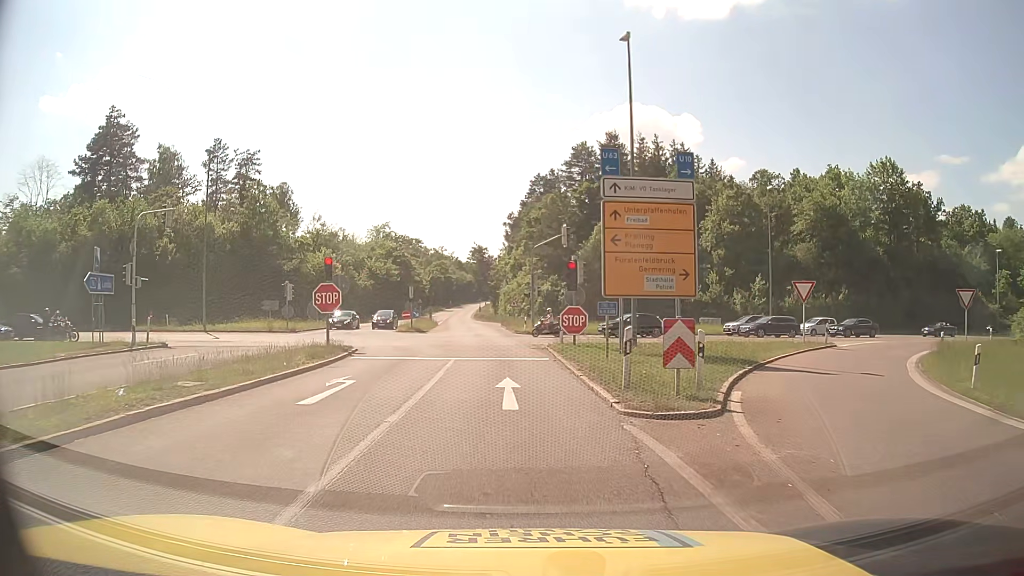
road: motorway_link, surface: asphalt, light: Day
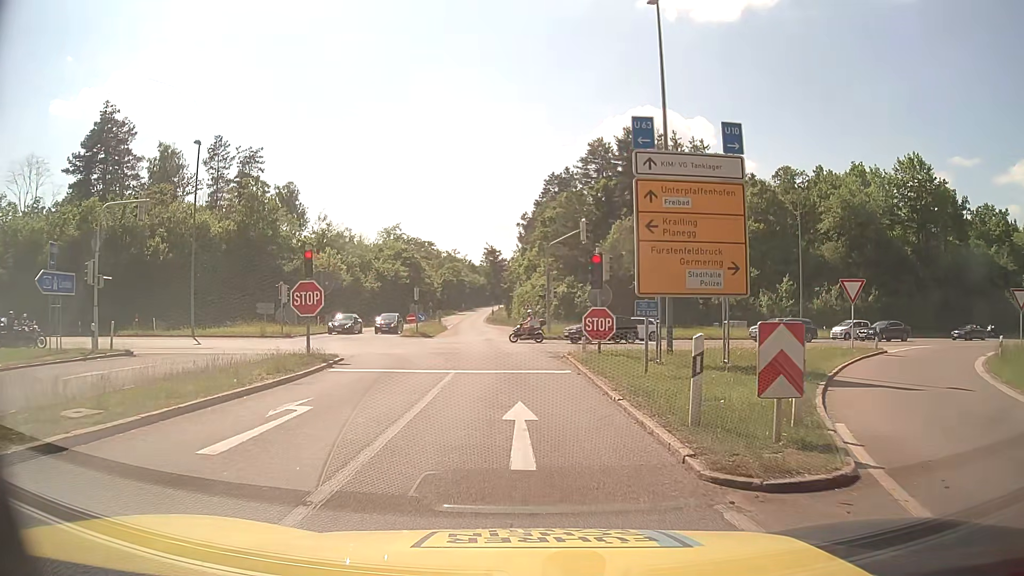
(0.0, +3.7) m; -1°
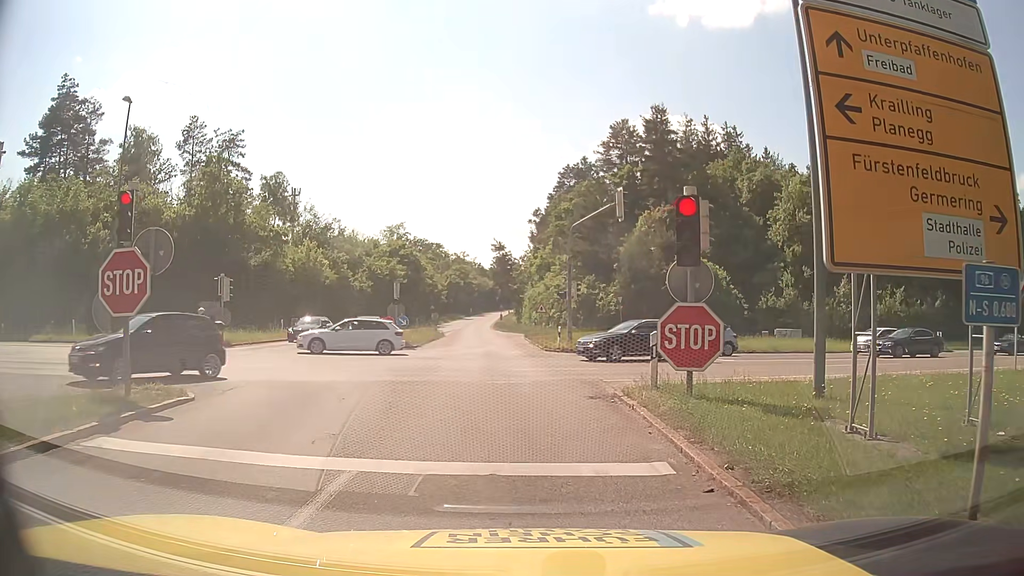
(-0.2, +10.2) m; -1°
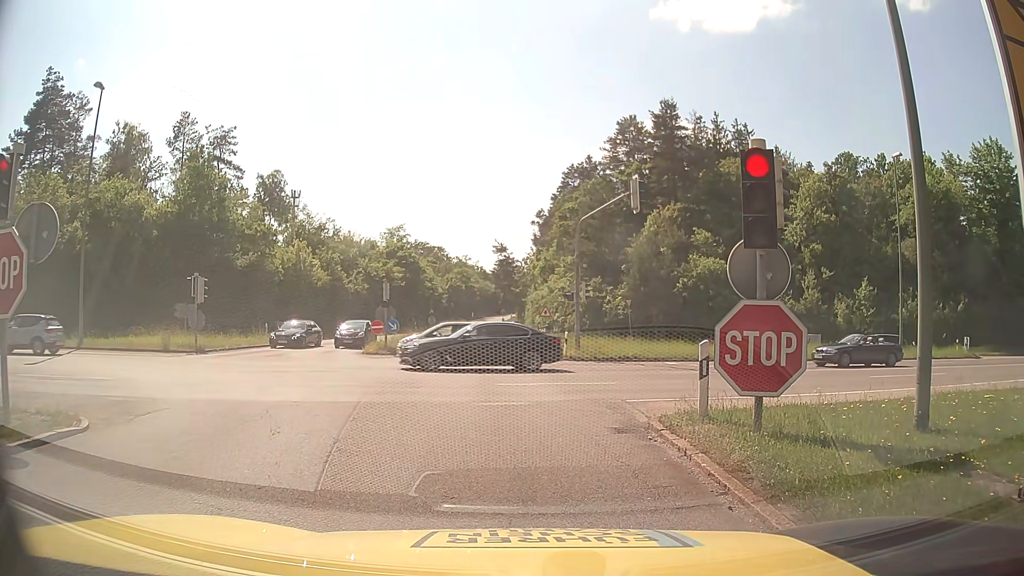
(0.0, +3.0) m; 0°
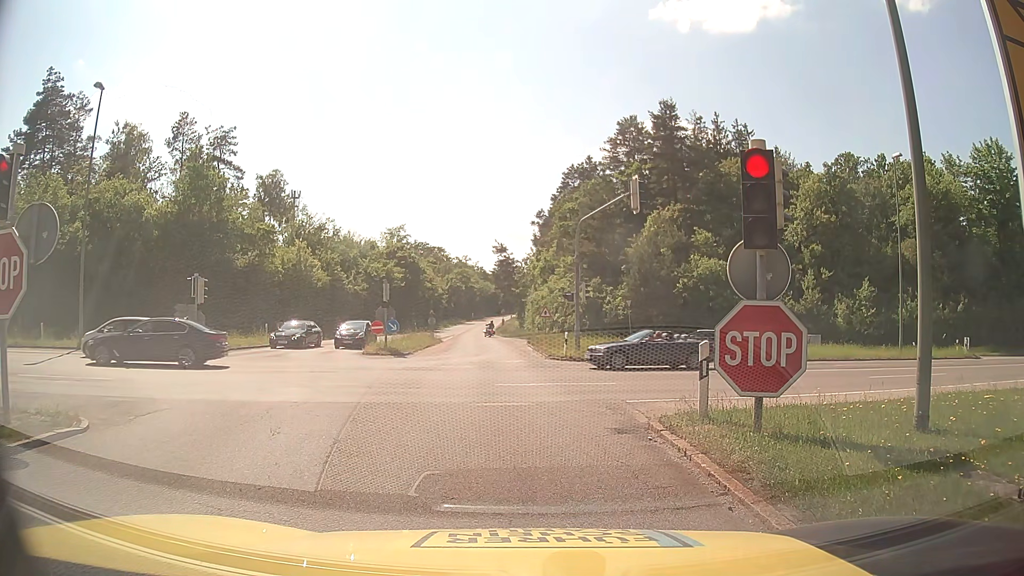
(0.0, 0.0) m; 0°
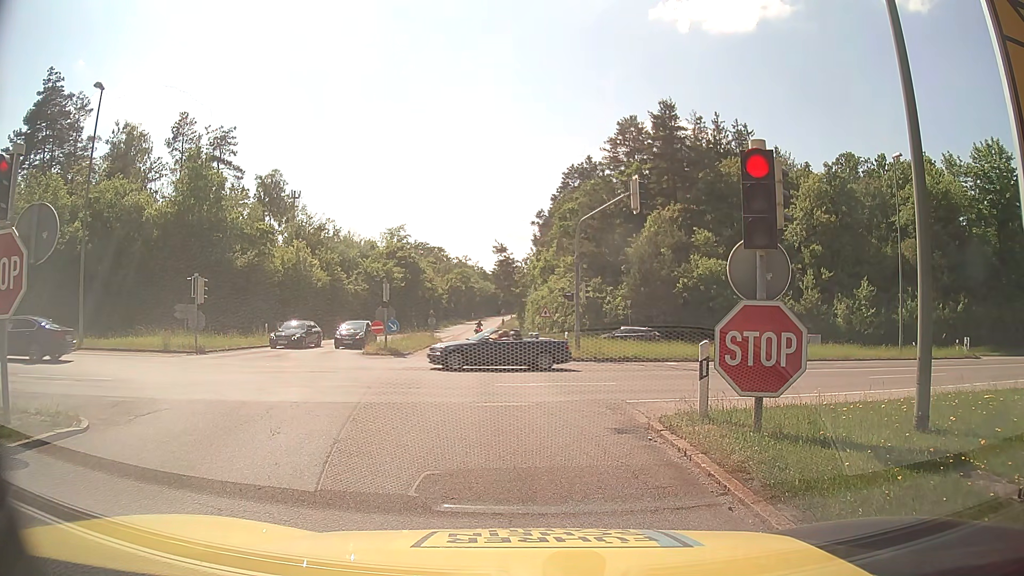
(0.0, 0.0) m; 0°
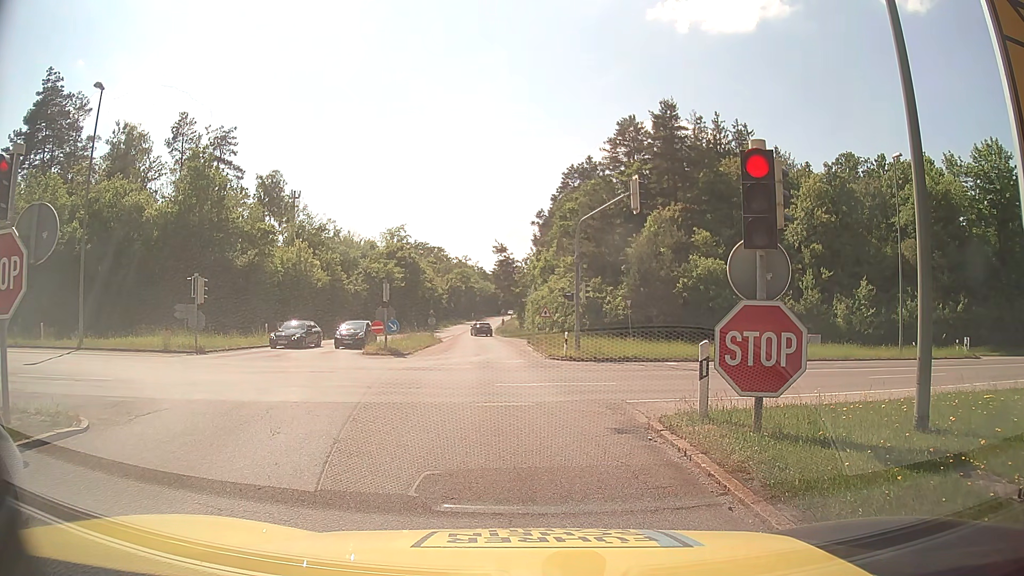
(0.0, 0.0) m; 0°
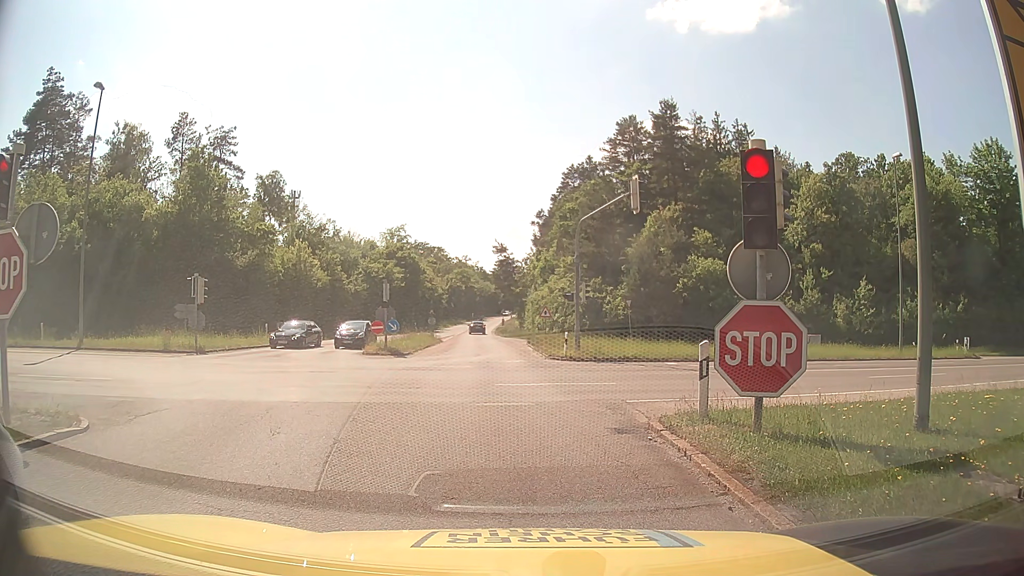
(0.0, 0.0) m; 0°
(0, +10) (-1, +20) (-2, +30) (-3, +40) (-4, +50) (-4, +60) (-5, +70) (-6, +80) (-6, +90) (-7, +100) m
